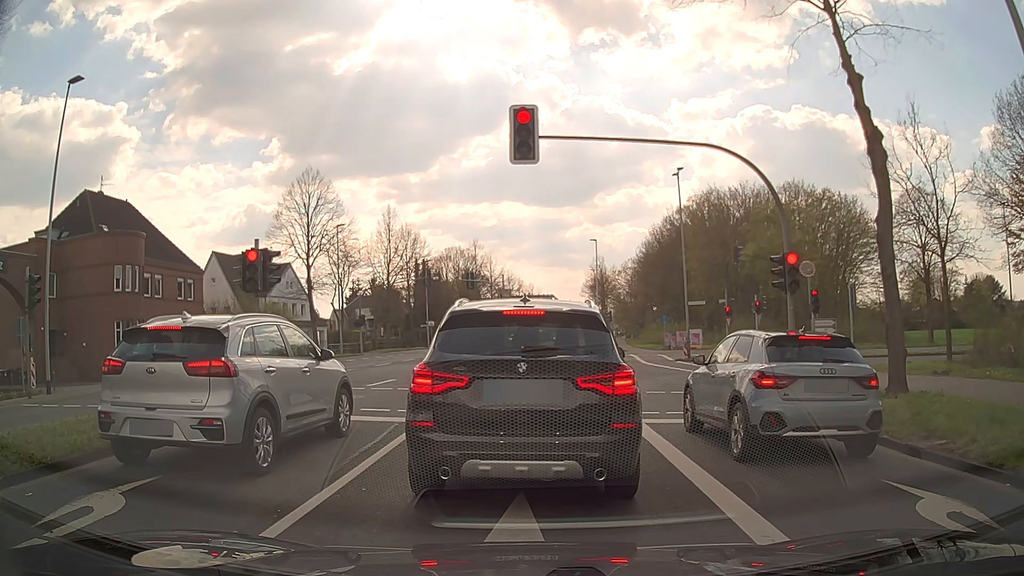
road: secondary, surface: asphalt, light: Day
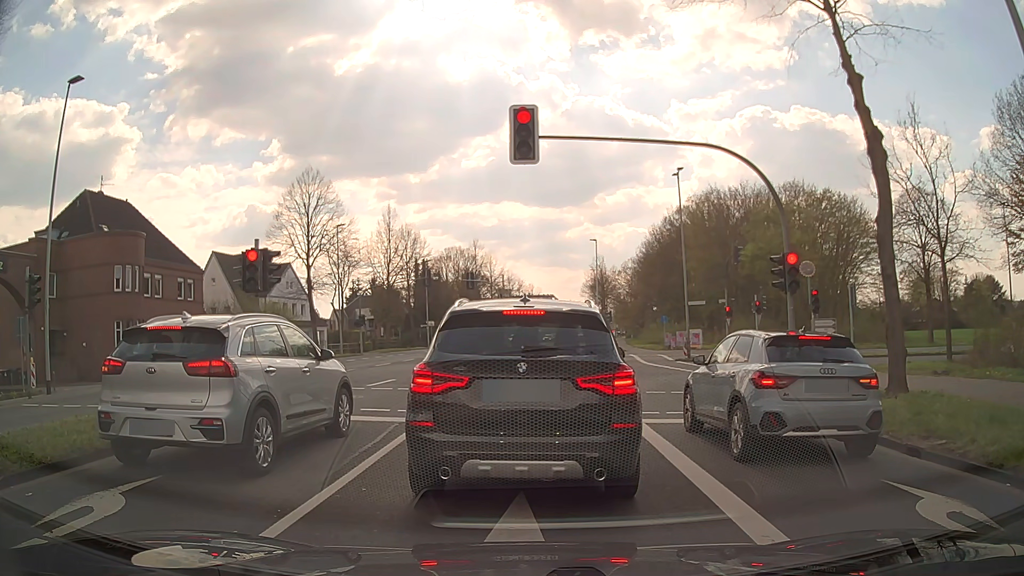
(0.0, 0.0) m; 0°
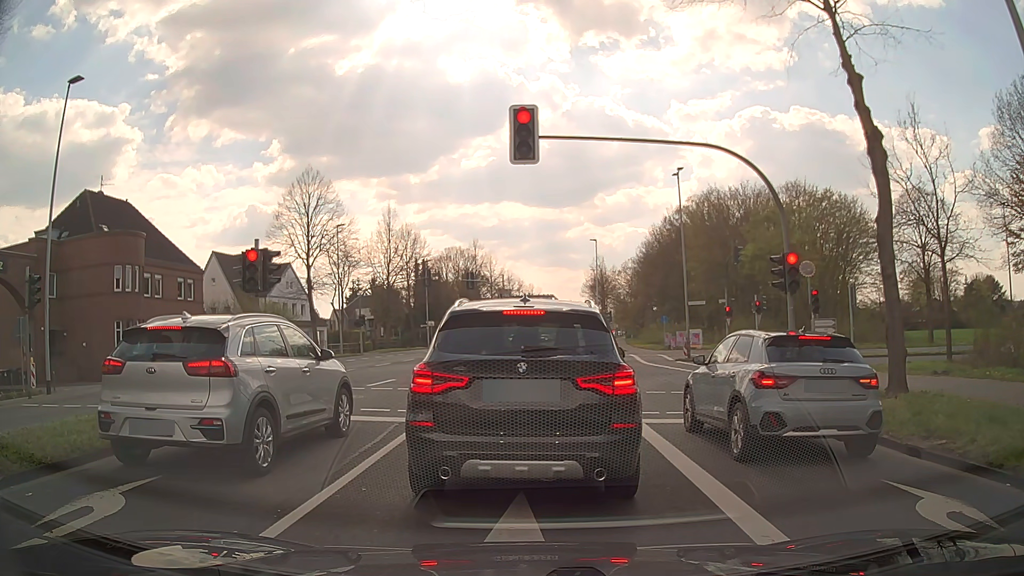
(0.0, 0.0) m; 0°
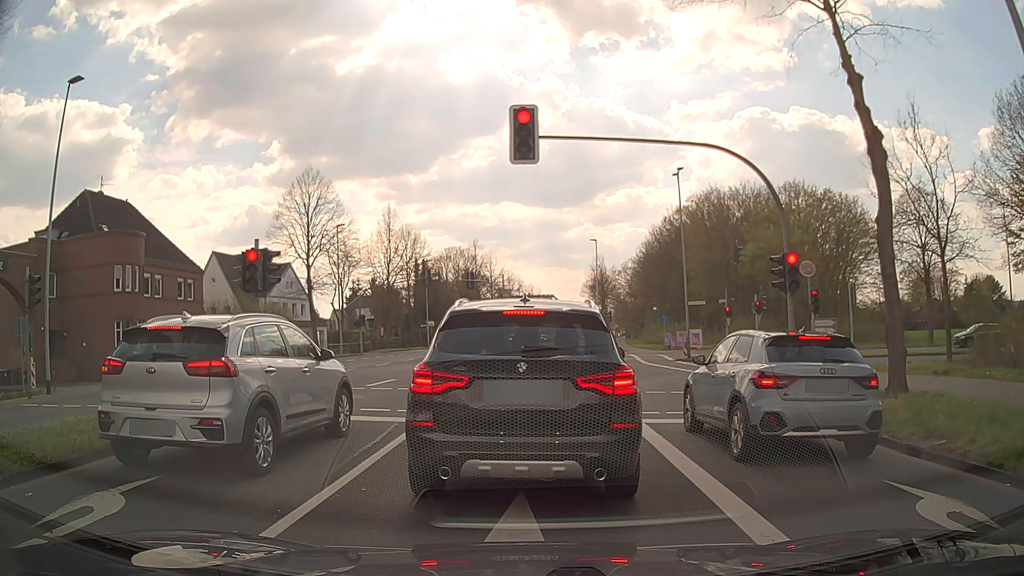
(0.0, 0.0) m; 0°
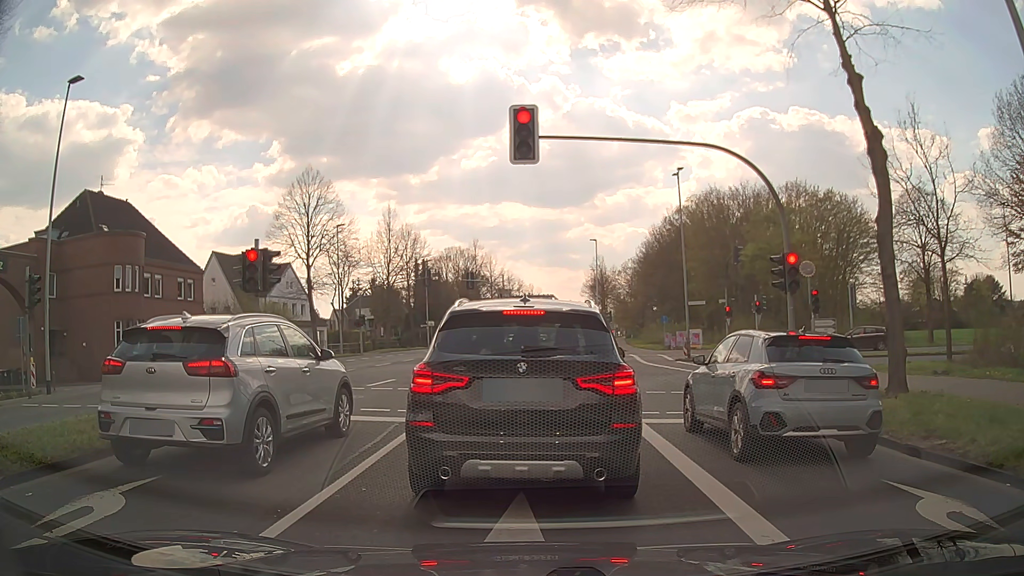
(0.0, 0.0) m; 0°
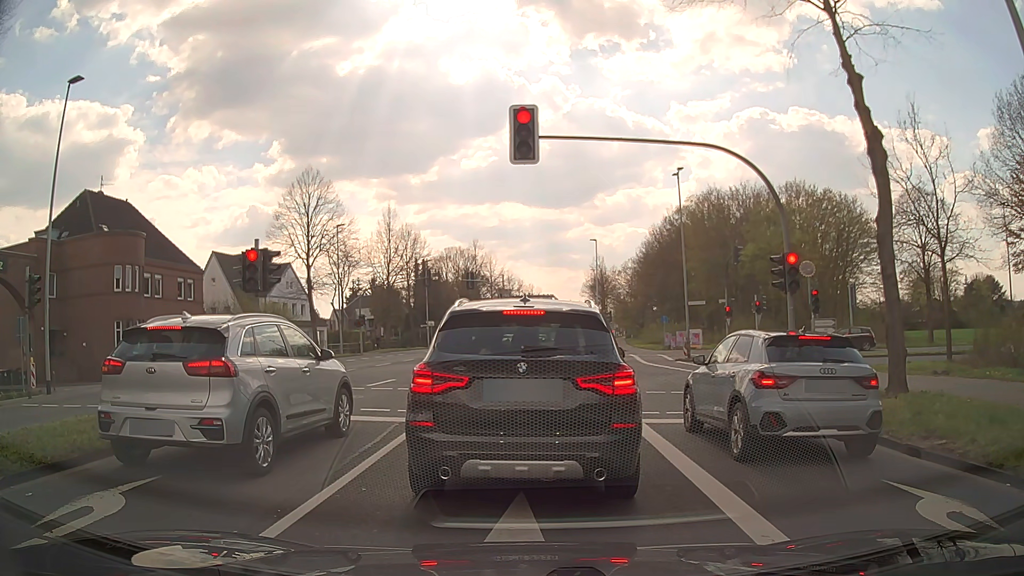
(0.0, 0.0) m; 0°
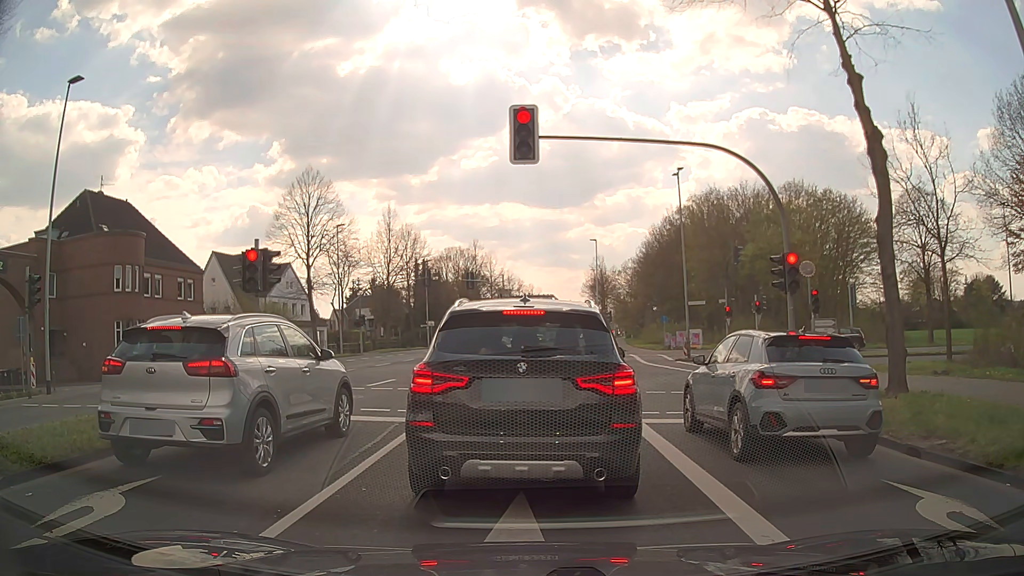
(0.0, 0.0) m; 0°
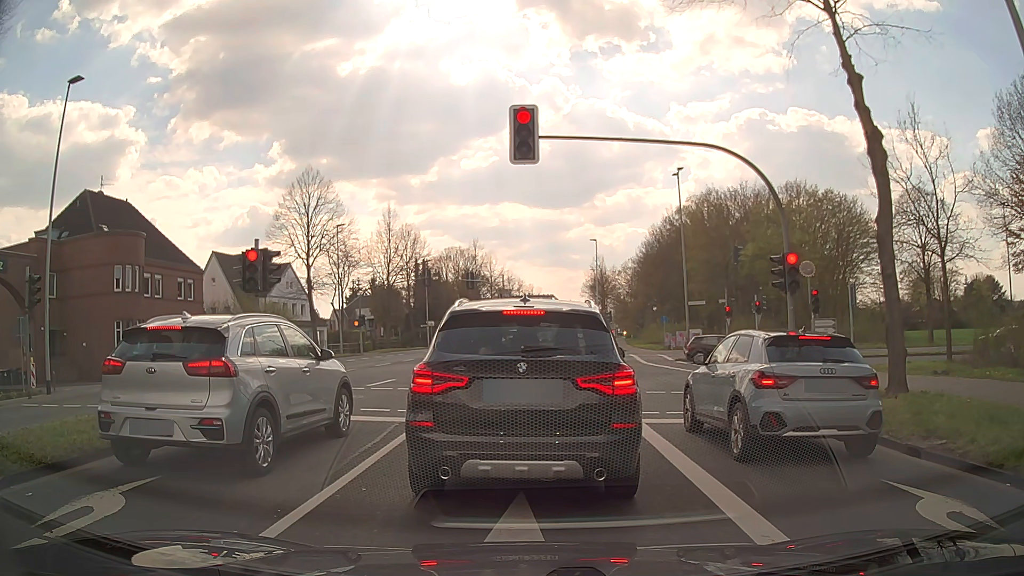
(0.0, 0.0) m; 0°
(0, +10) (0, +20) (0, +30) (+1, +40) (+2, +50) (+3, +60) (+4, +70) (+4, +80) (+5, +90) (+6, +100) m
